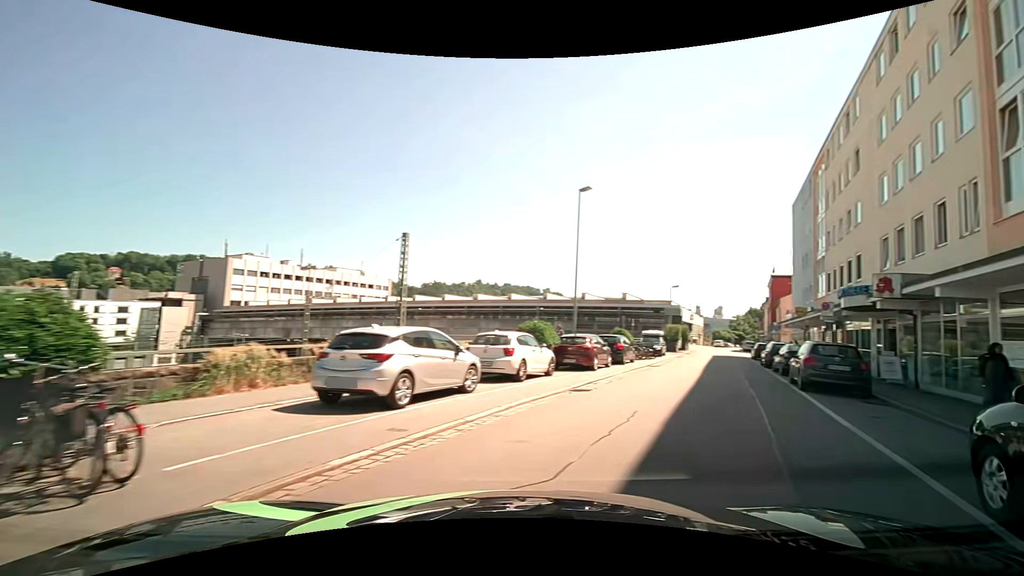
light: Day
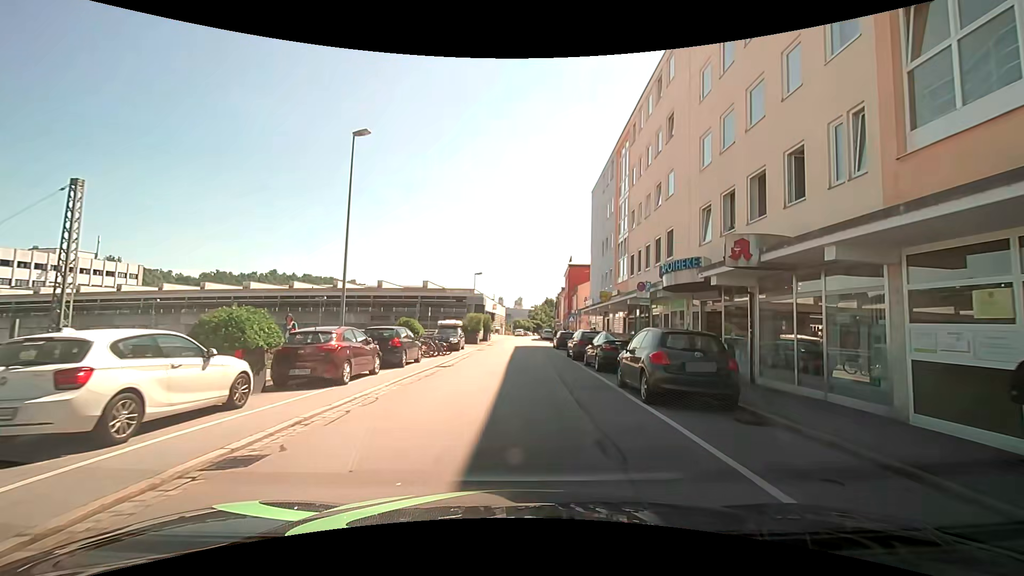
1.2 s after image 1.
(+2.0, +7.0) m; +24°
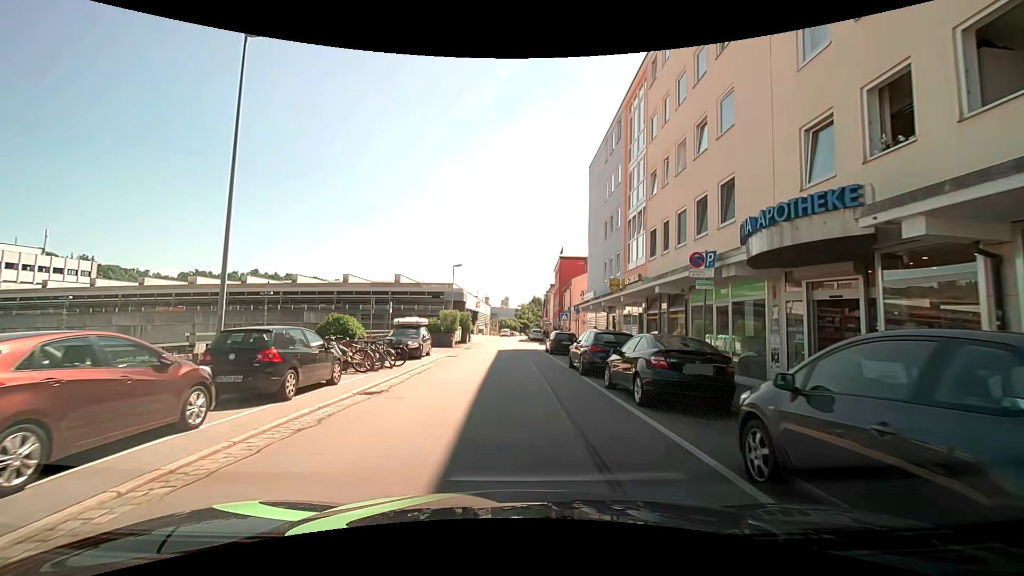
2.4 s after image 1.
(+0.1, +7.9) m; +3°
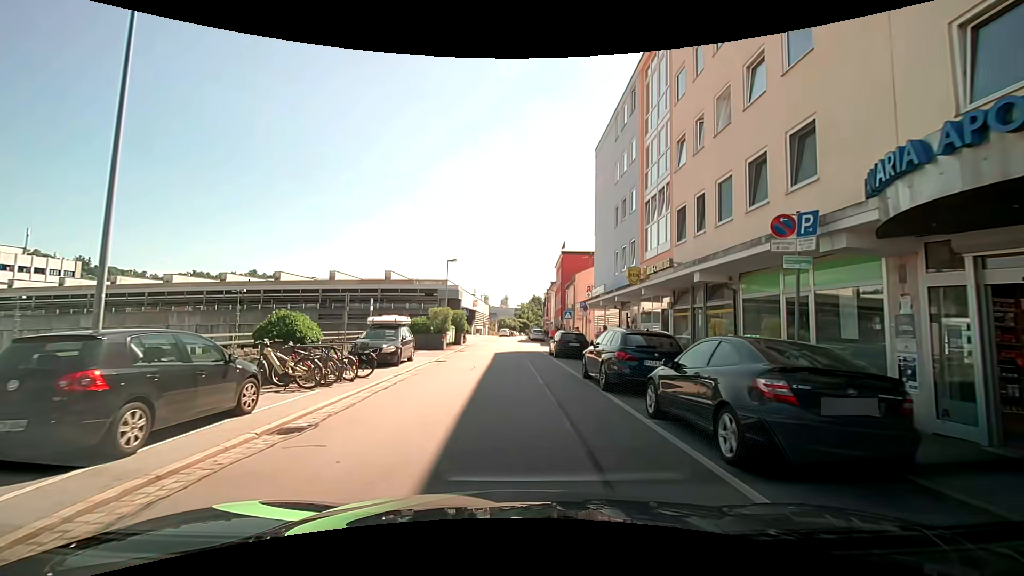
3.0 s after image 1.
(-0.1, +4.1) m; -1°
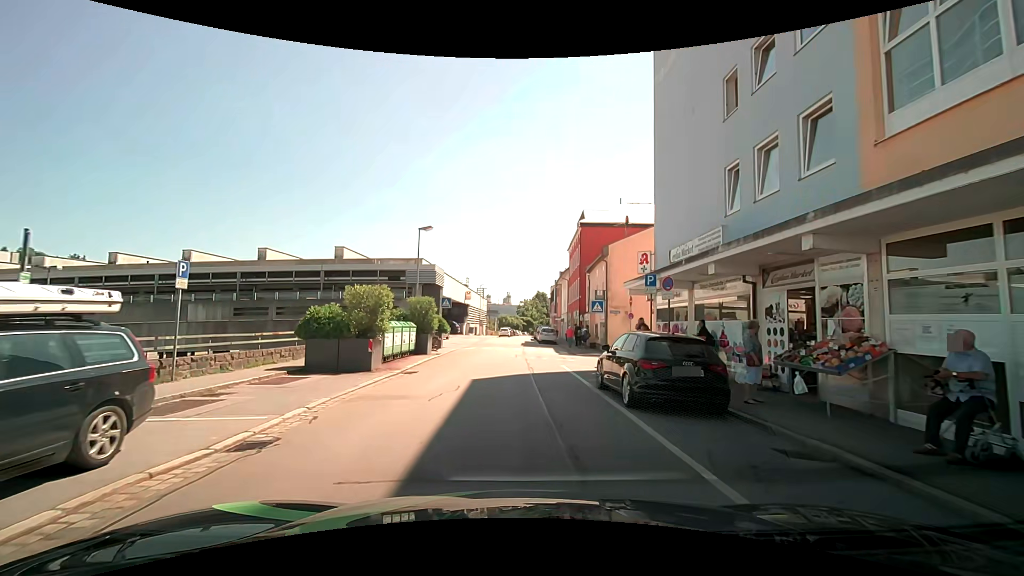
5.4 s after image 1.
(-0.1, +15.9) m; -1°
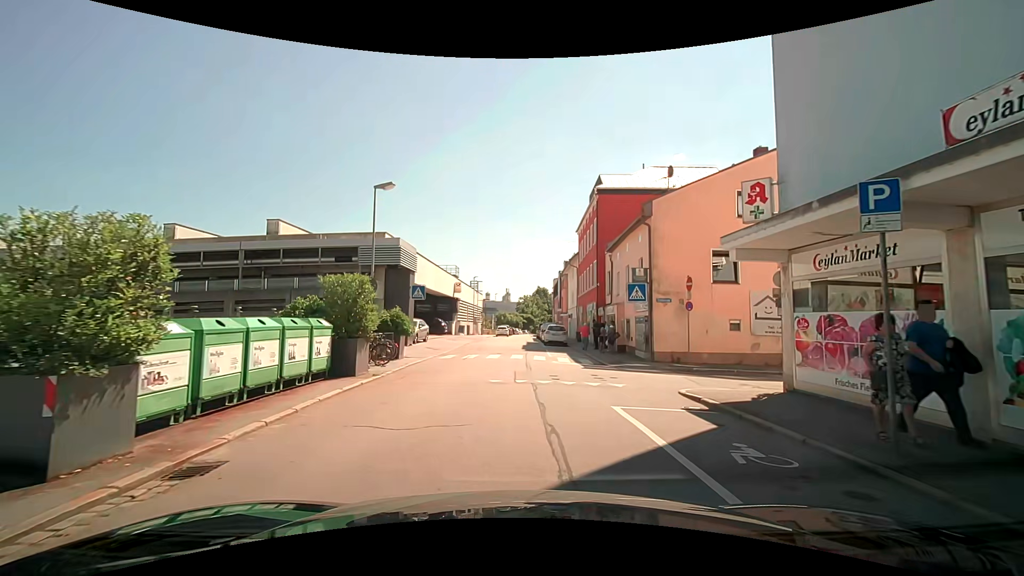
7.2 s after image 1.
(0.0, +10.4) m; +1°
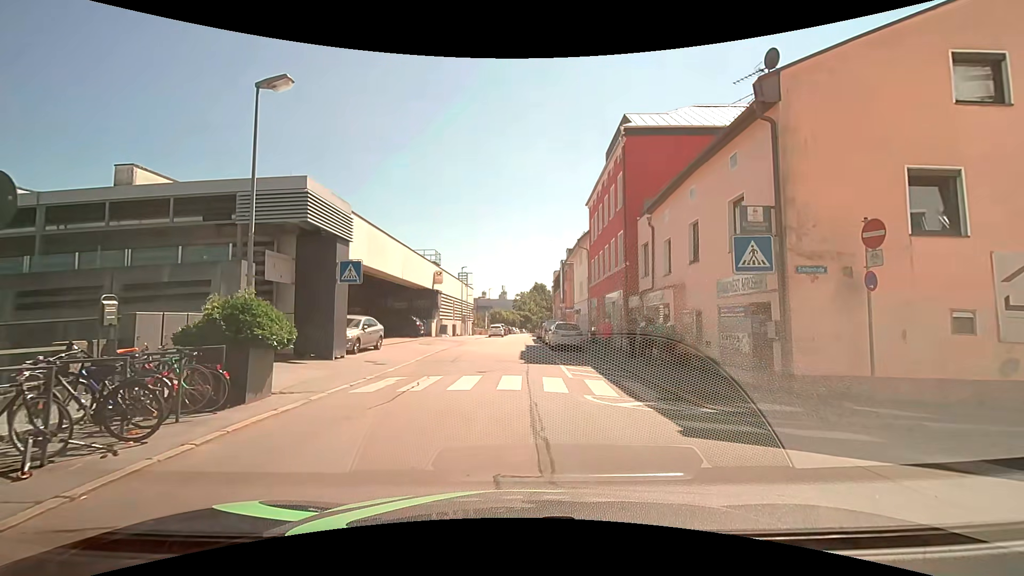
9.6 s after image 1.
(-0.1, +10.3) m; +2°
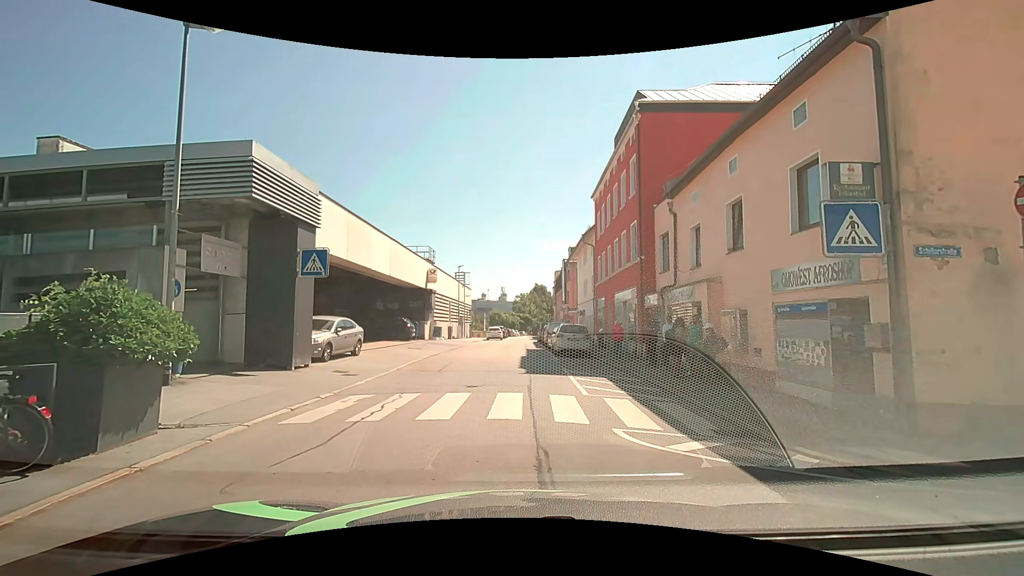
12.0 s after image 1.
(-0.1, +2.8) m; -1°
